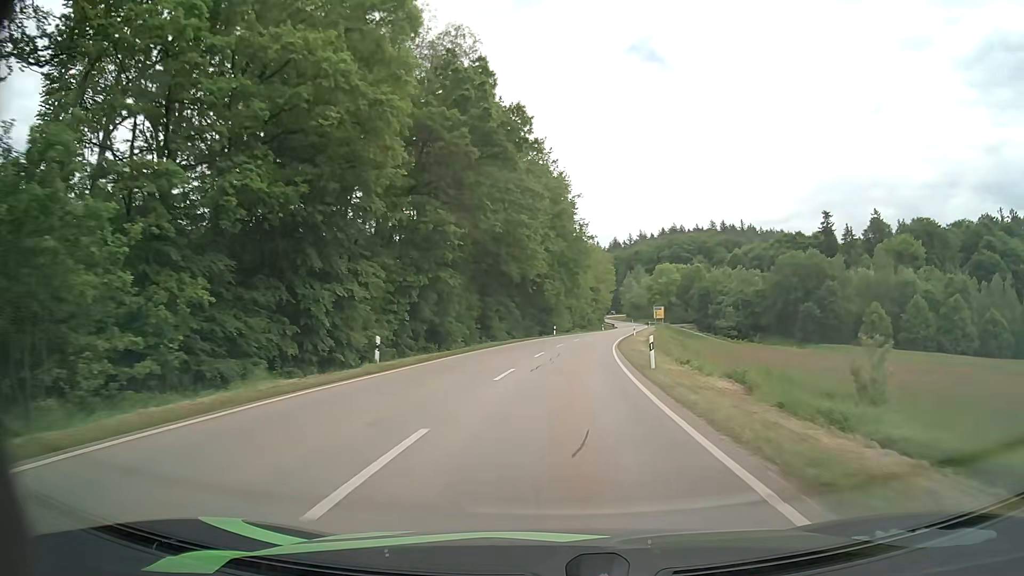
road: secondary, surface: asphalt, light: Day
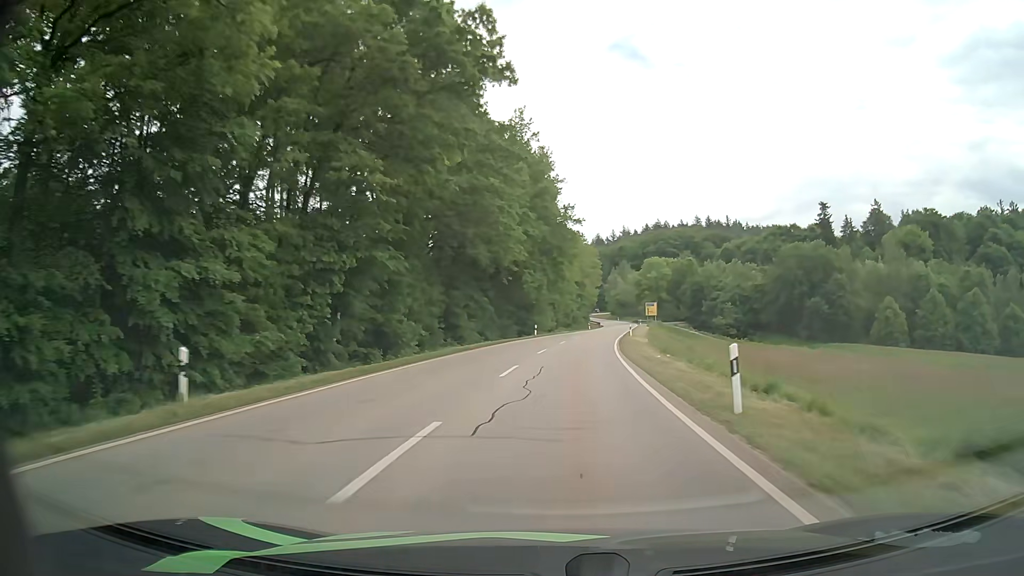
(+0.2, +11.4) m; +2°
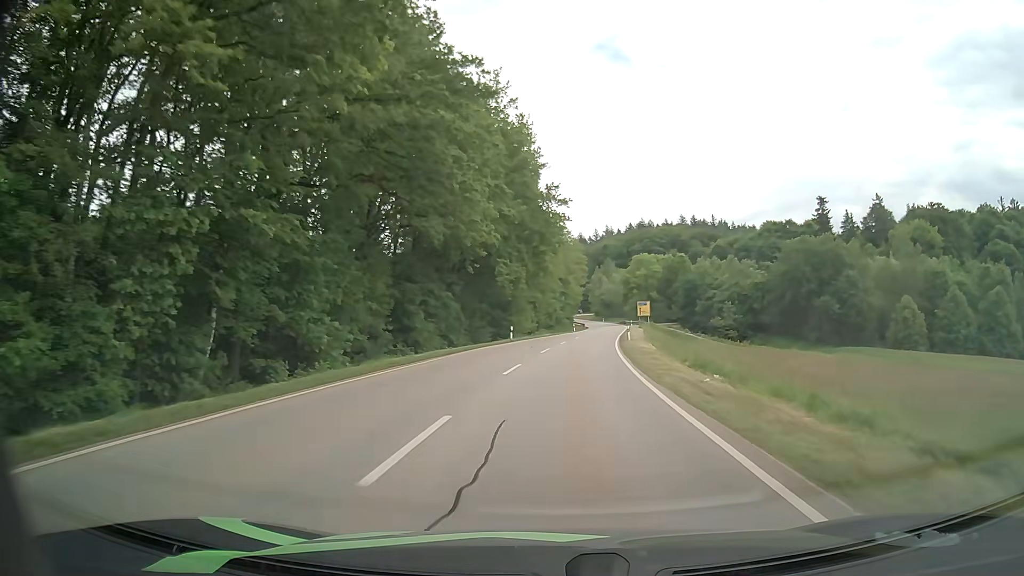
(+0.1, +11.4) m; +1°
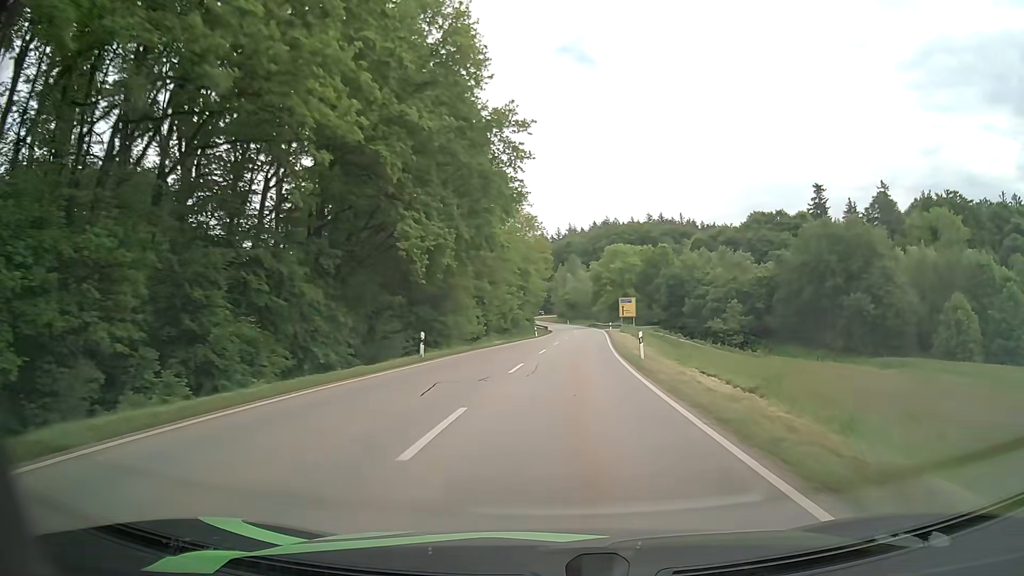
(+0.6, +22.7) m; +3°
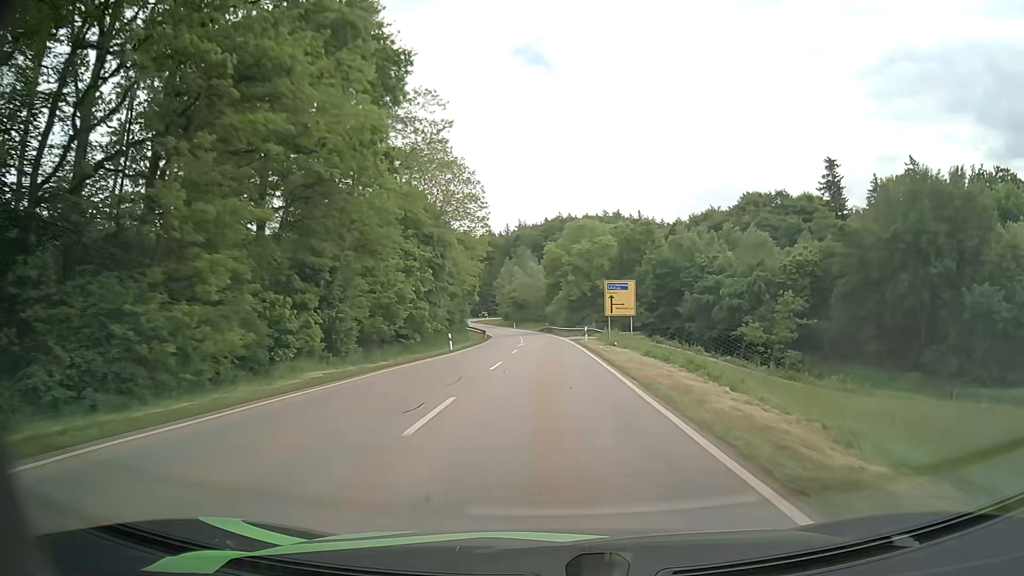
(+1.5, +34.0) m; +4°
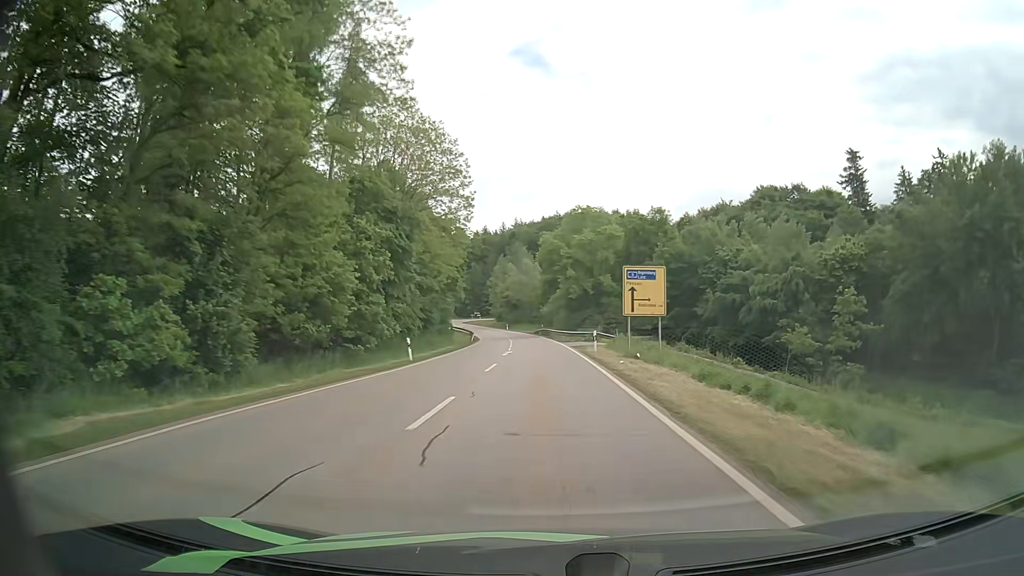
(+0.1, +11.3) m; +1°
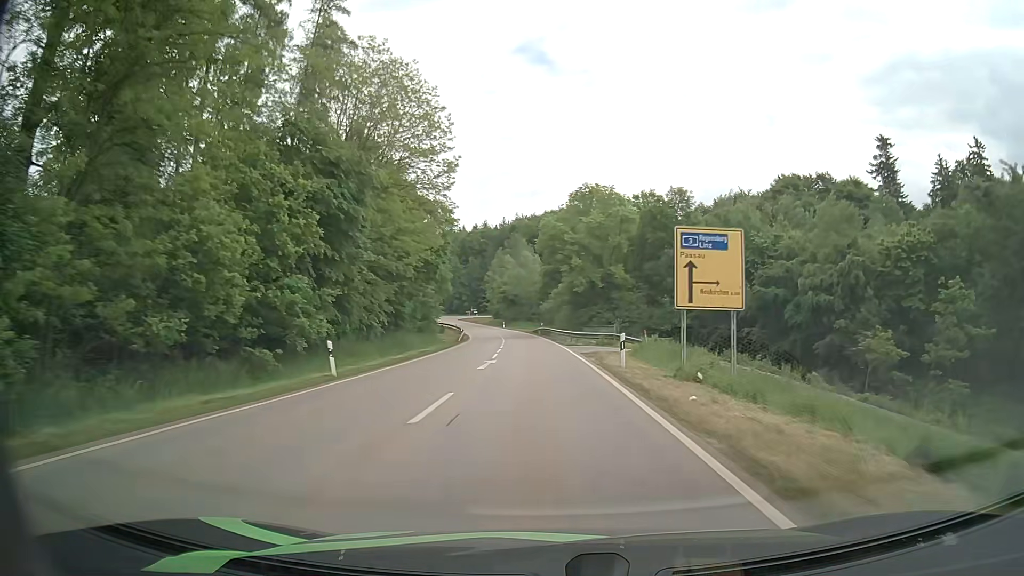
(0.0, +11.3) m; 0°
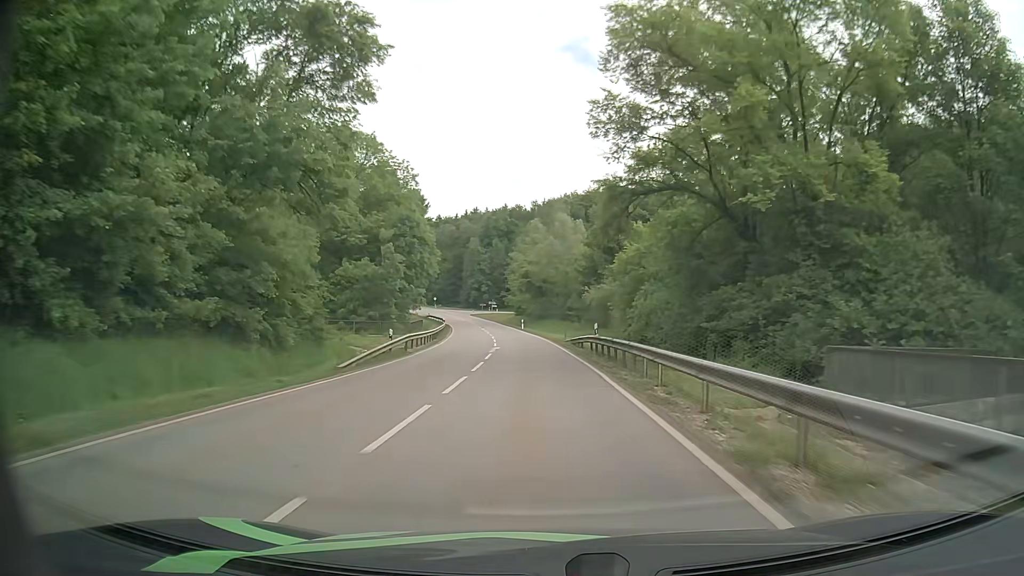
(-1.4, +44.7) m; -3°
(0, +10) (0, +20) (-1, +30) (-1, +40) (-2, +50) (-3, +60) (-4, +70) (-5, +80) (-7, +90) (-9, +99) m
